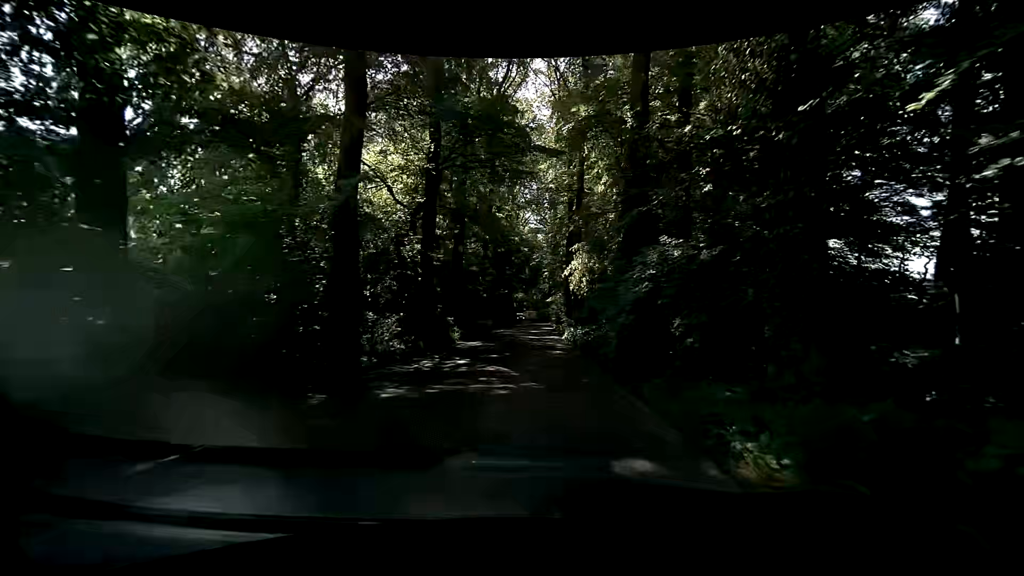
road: residential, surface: asphalt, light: Day
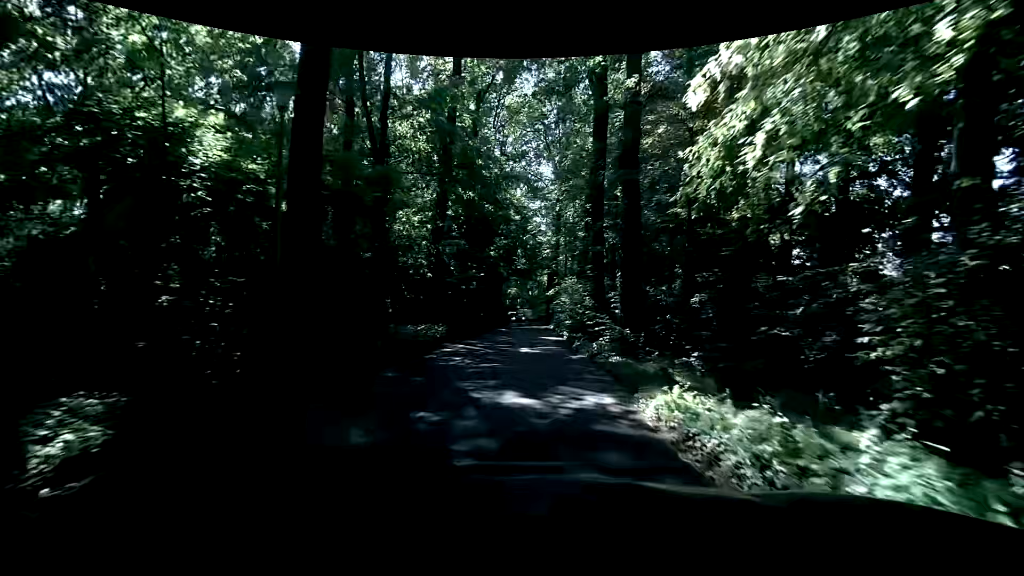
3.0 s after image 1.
(+0.1, +21.5) m; +1°
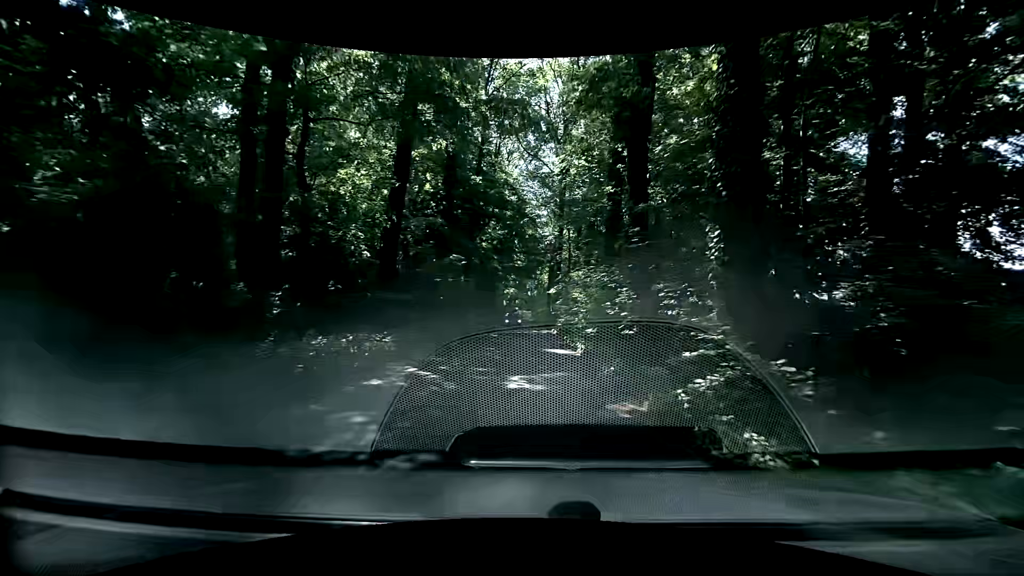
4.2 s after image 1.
(-0.1, +8.2) m; +2°
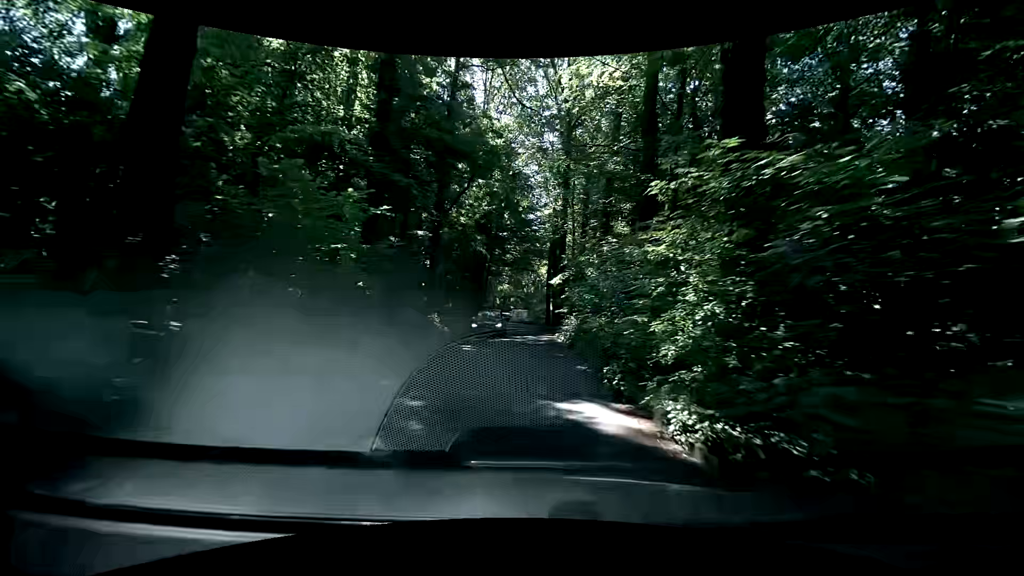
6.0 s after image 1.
(-0.5, +11.9) m; 0°
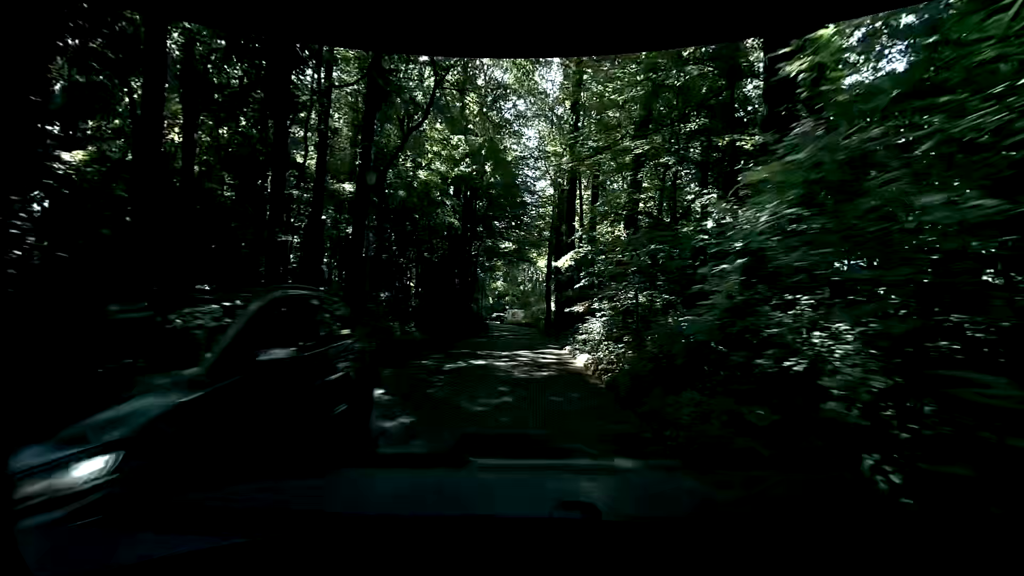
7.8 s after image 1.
(-0.1, +11.5) m; +1°
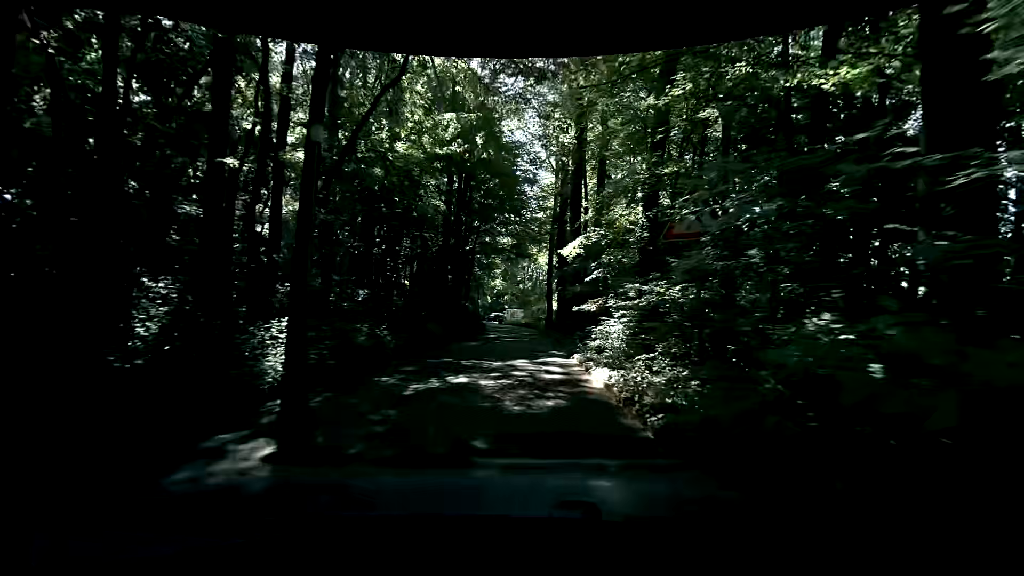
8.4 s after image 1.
(-0.1, +3.7) m; +2°
